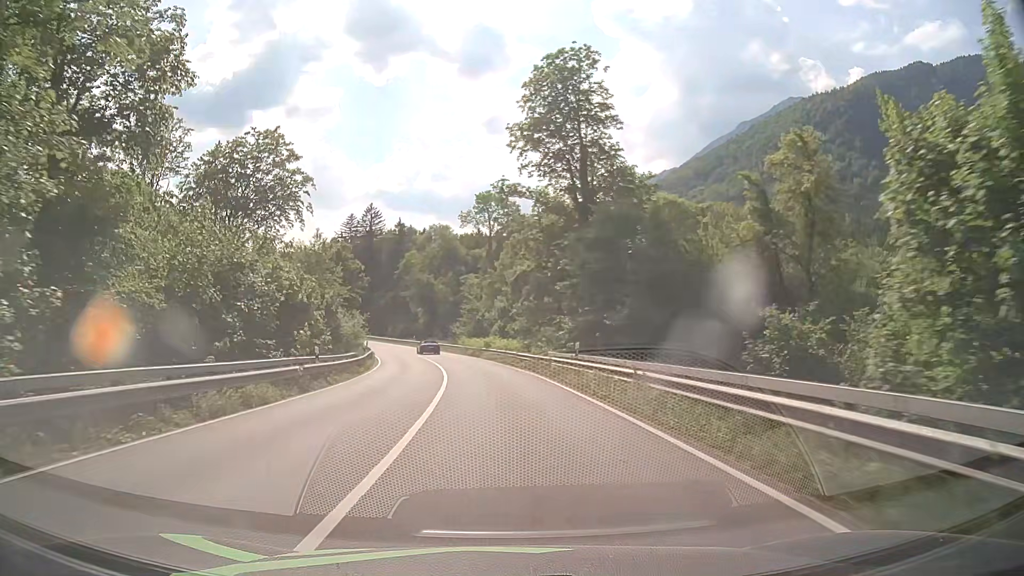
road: primary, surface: asphalt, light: Day
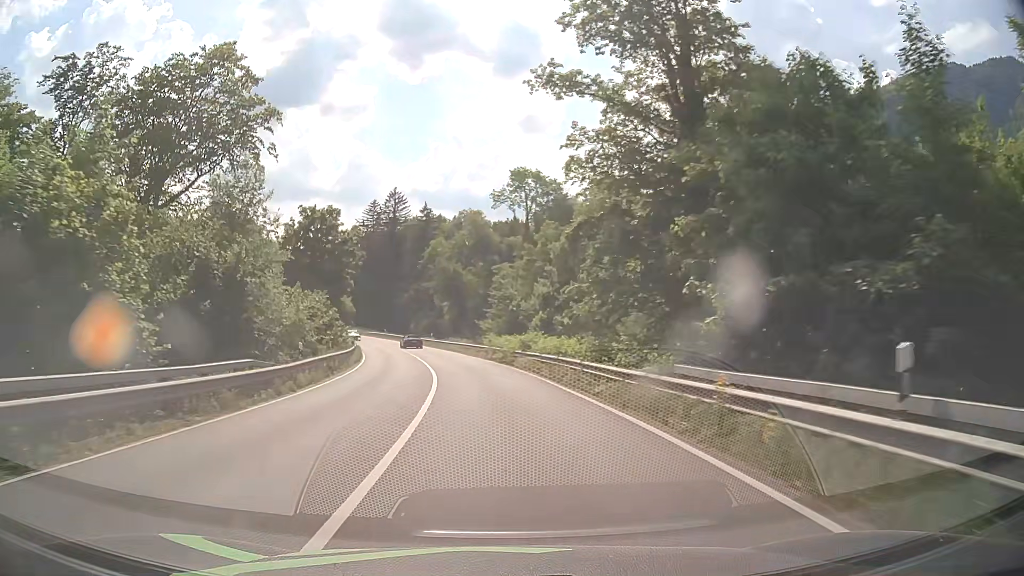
(-0.3, +18.5) m; -2°
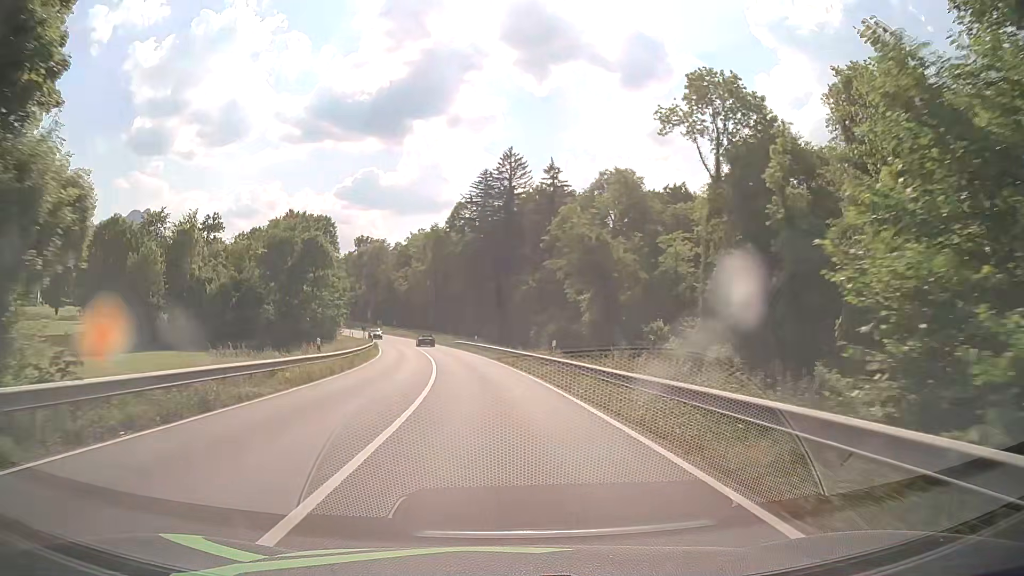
(-4.3, +45.7) m; -11°
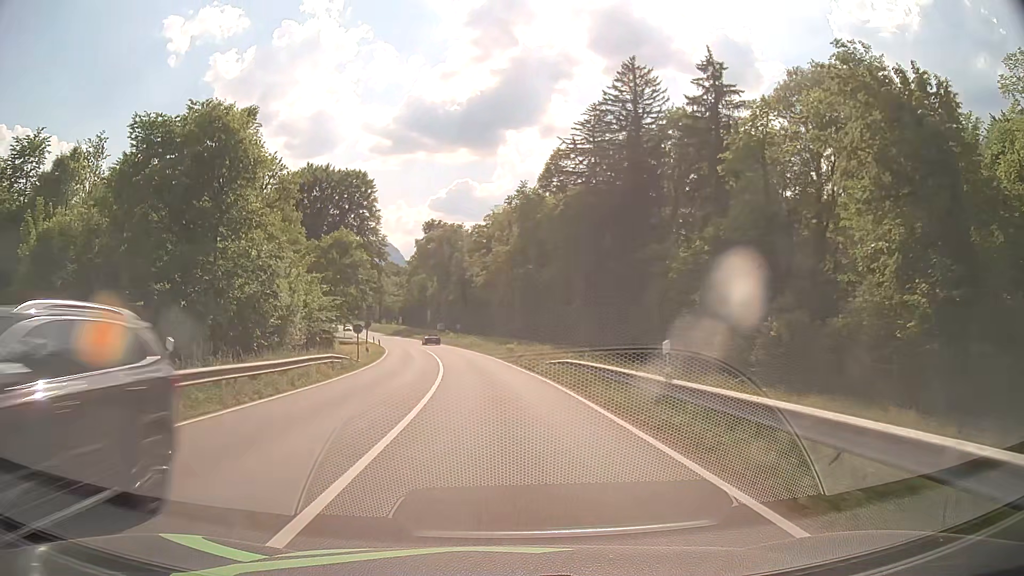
(-3.8, +45.4) m; -9°
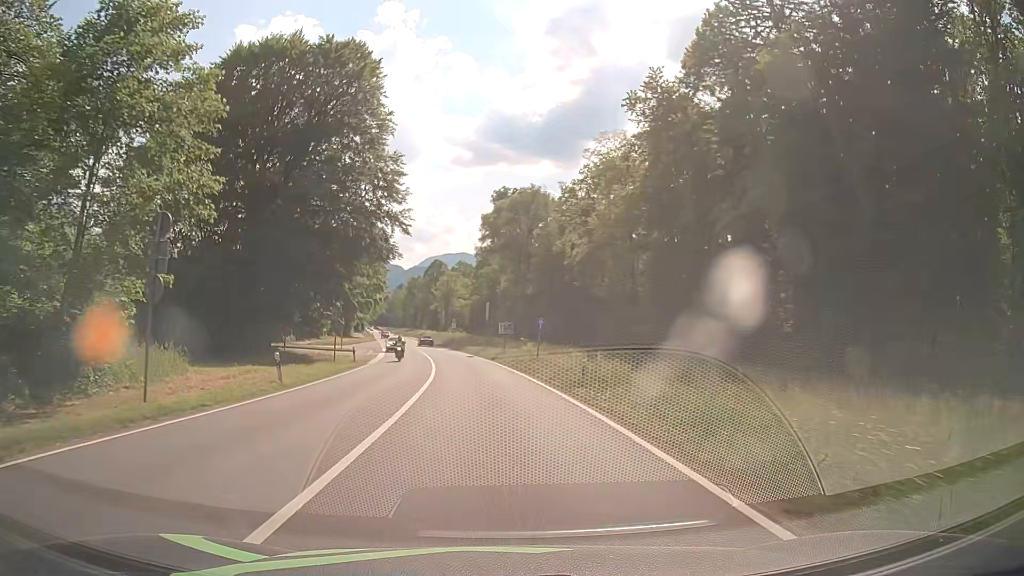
(-2.7, +45.4) m; -7°
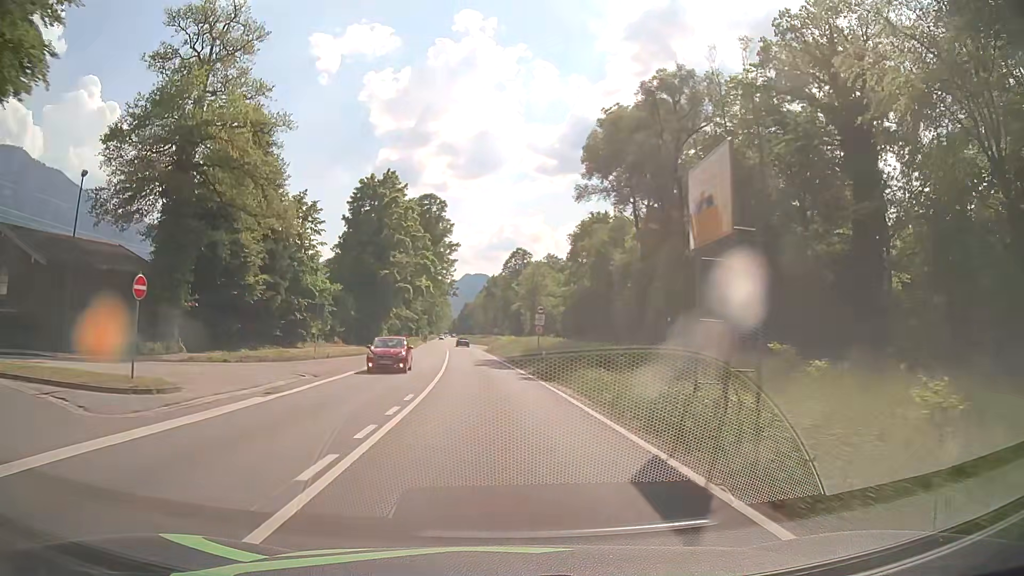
(-3.1, +45.4) m; -8°
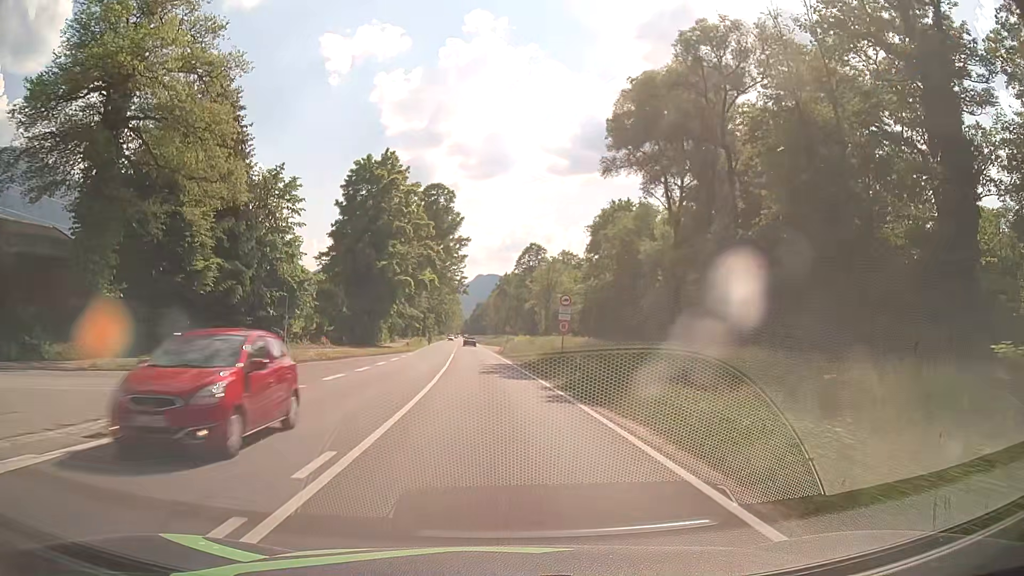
(0.0, +9.1) m; -1°
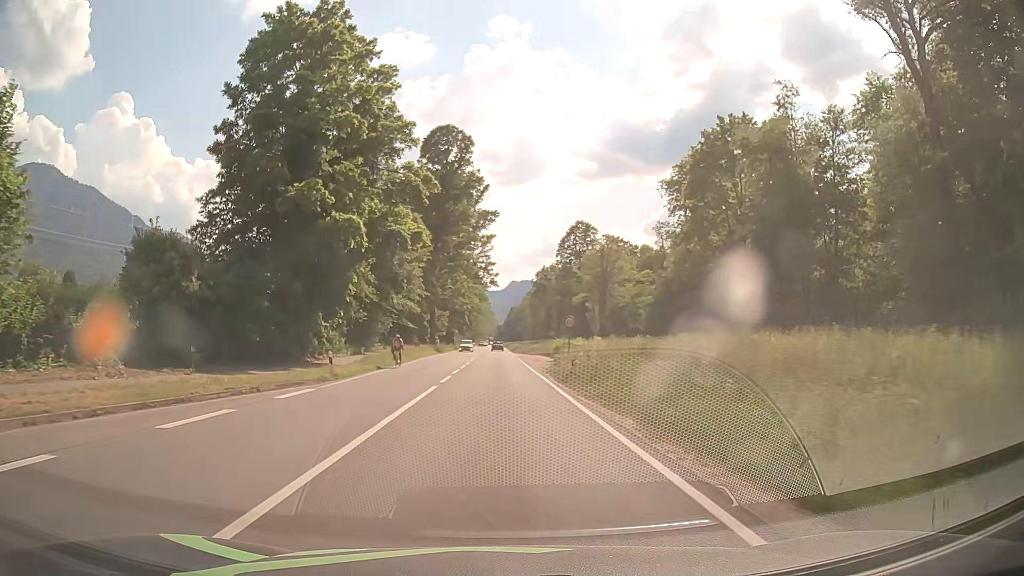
(-1.3, +36.4) m; -3°
(0, +10) (0, +20) (0, +30) (-1, +40) (-1, +50) (-1, +60) (-1, +70) (-1, +80) (-2, +90) (-2, +100) m
